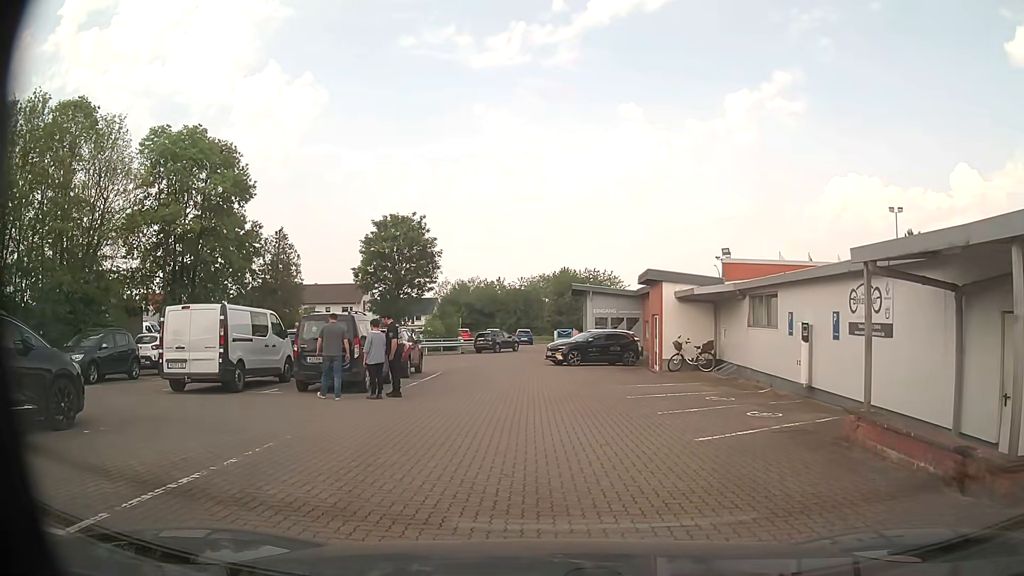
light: Day
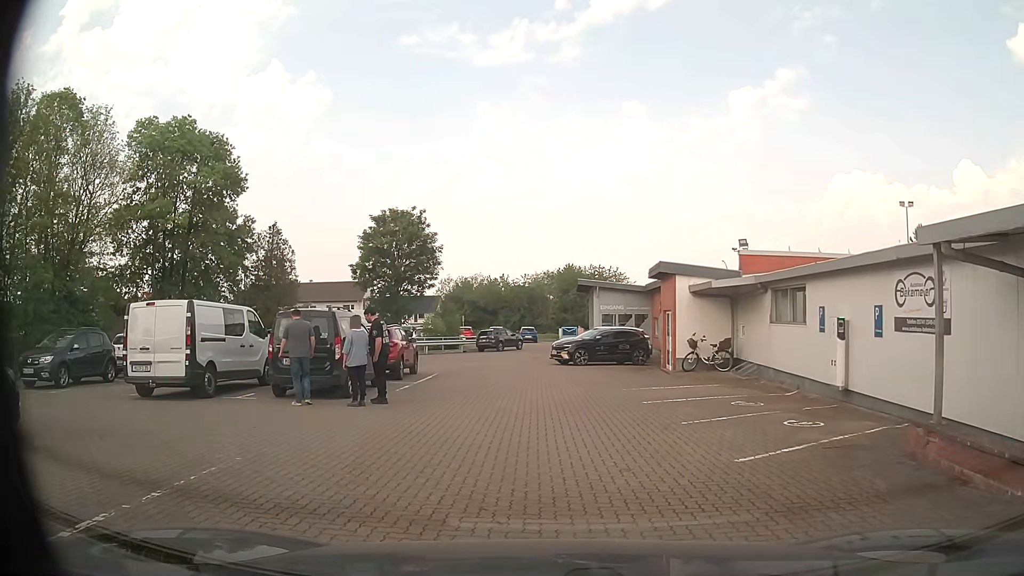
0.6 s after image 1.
(0.0, +1.7) m; 0°
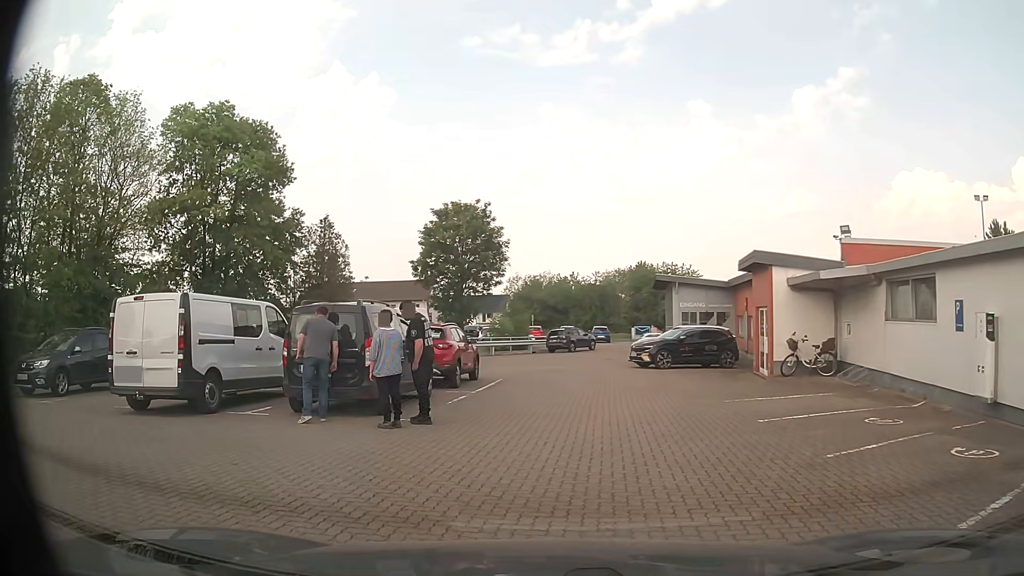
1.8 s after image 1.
(-0.1, +2.9) m; -5°
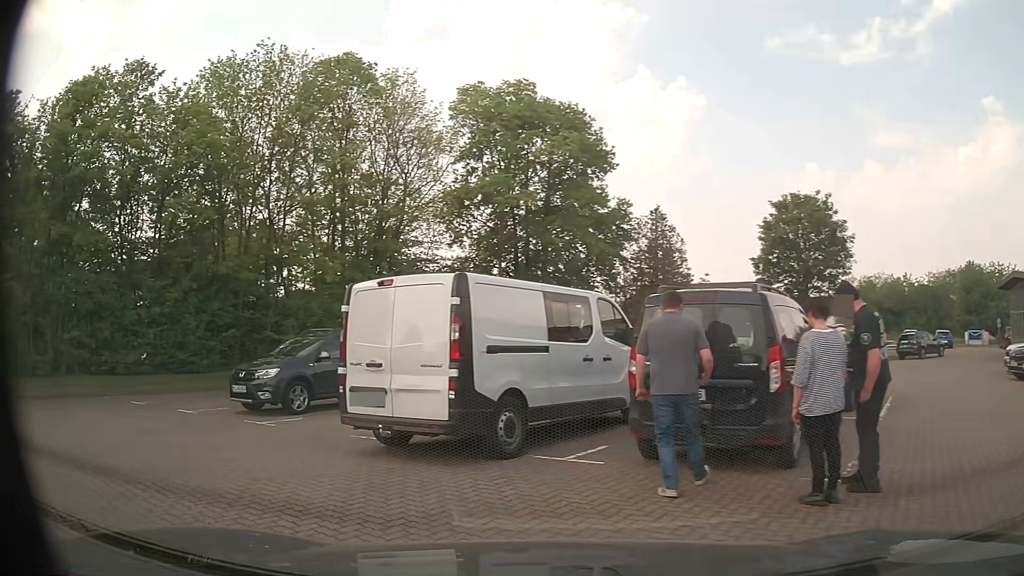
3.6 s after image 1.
(-1.0, +4.1) m; -30°
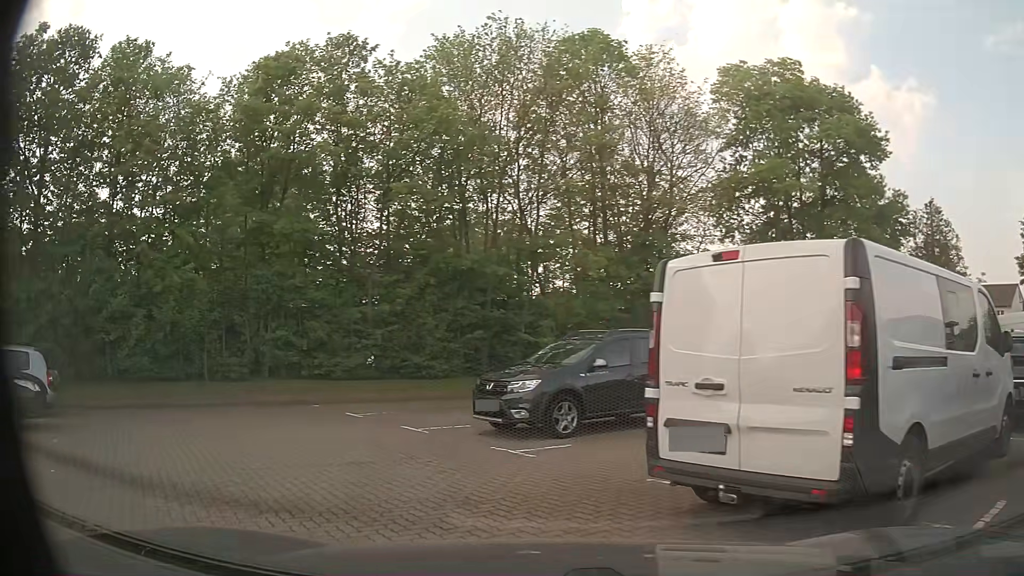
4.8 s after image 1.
(-0.5, +2.8) m; -21°
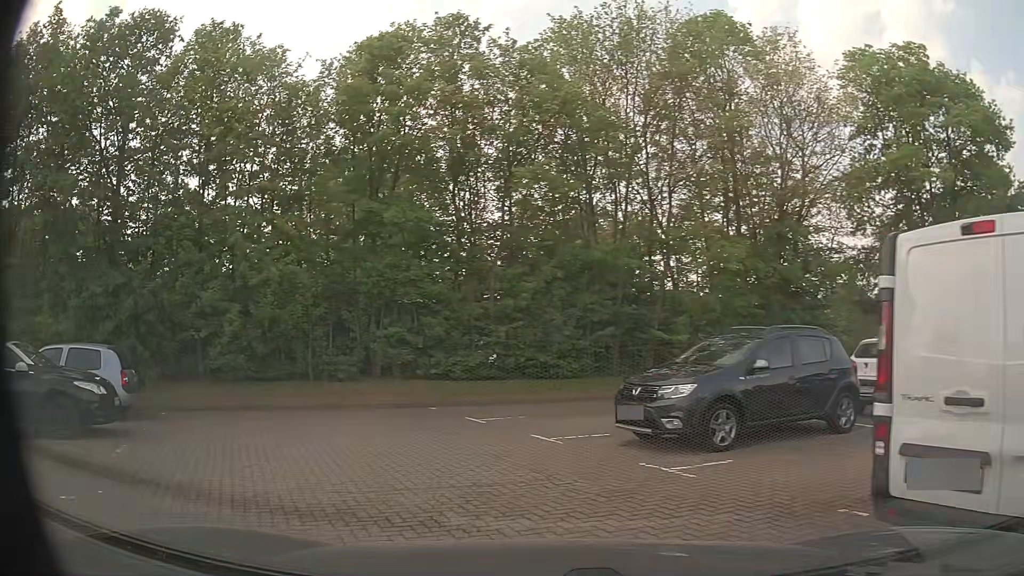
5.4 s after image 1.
(-0.1, +1.4) m; -10°
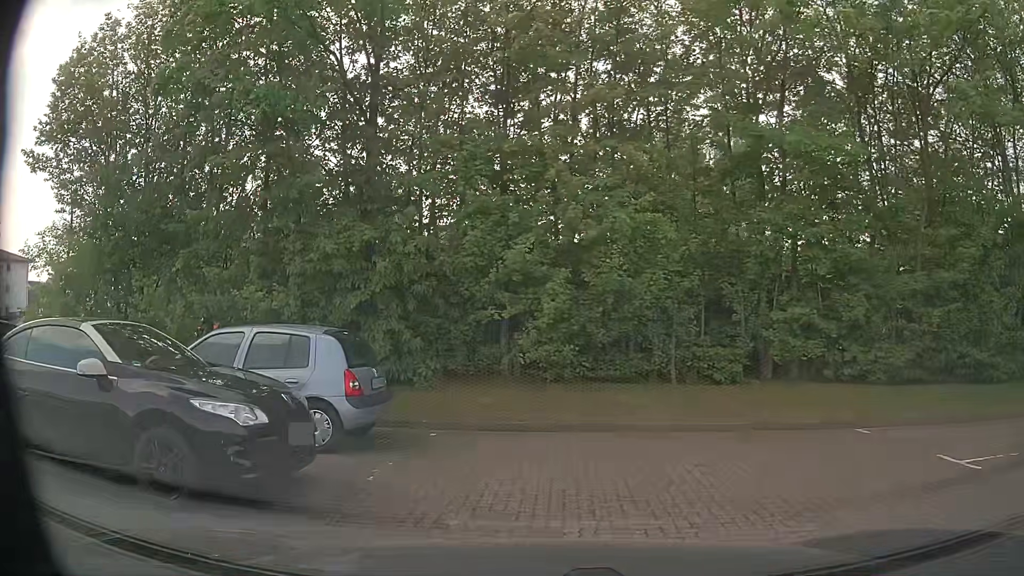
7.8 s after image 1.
(-1.5, +5.1) m; -30°
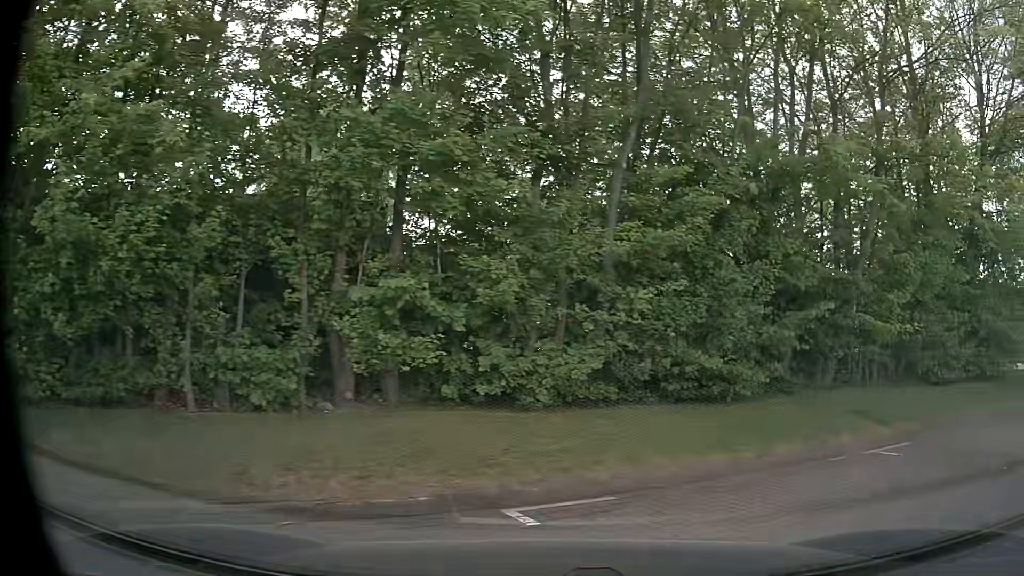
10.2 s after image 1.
(+1.2, +5.0) m; +33°
